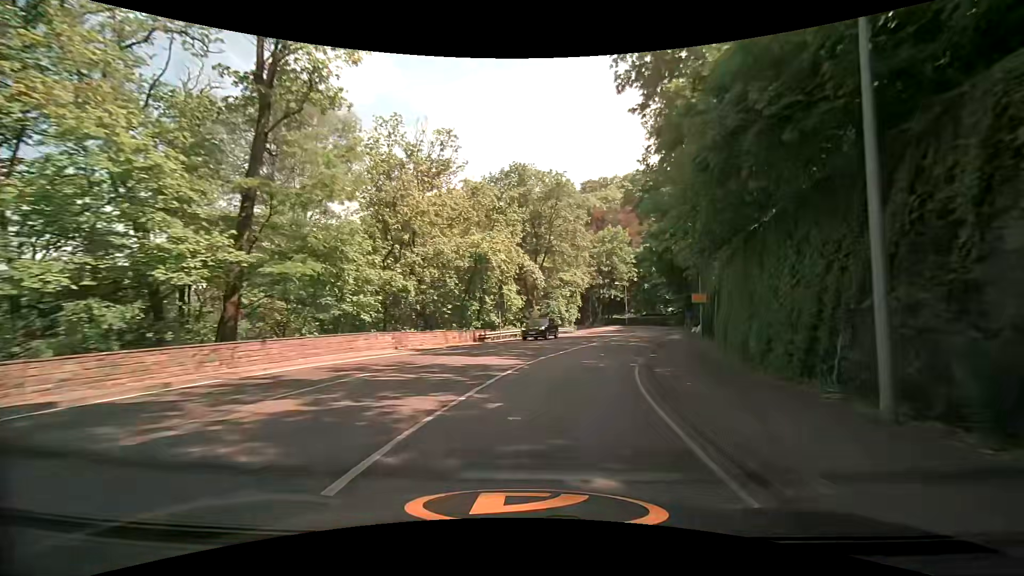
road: secondary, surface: asphalt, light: Day
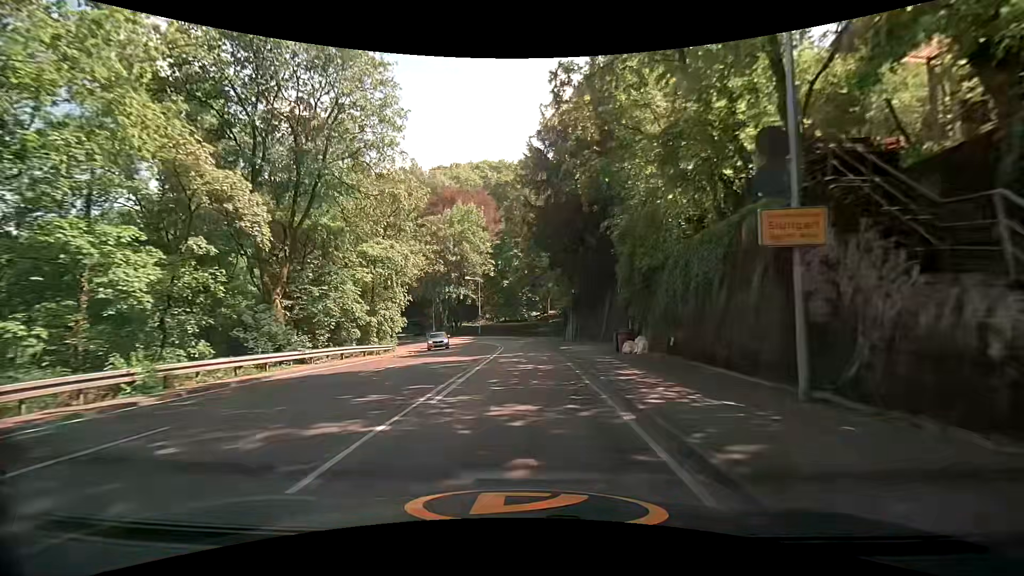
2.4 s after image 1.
(+4.9, +27.4) m; +17°
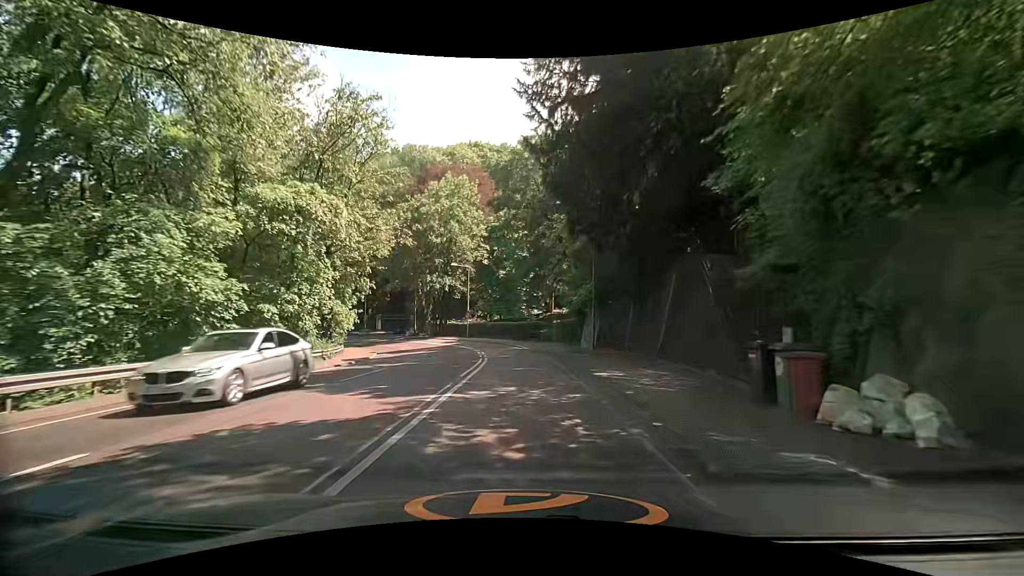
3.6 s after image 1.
(+0.1, +13.7) m; 0°
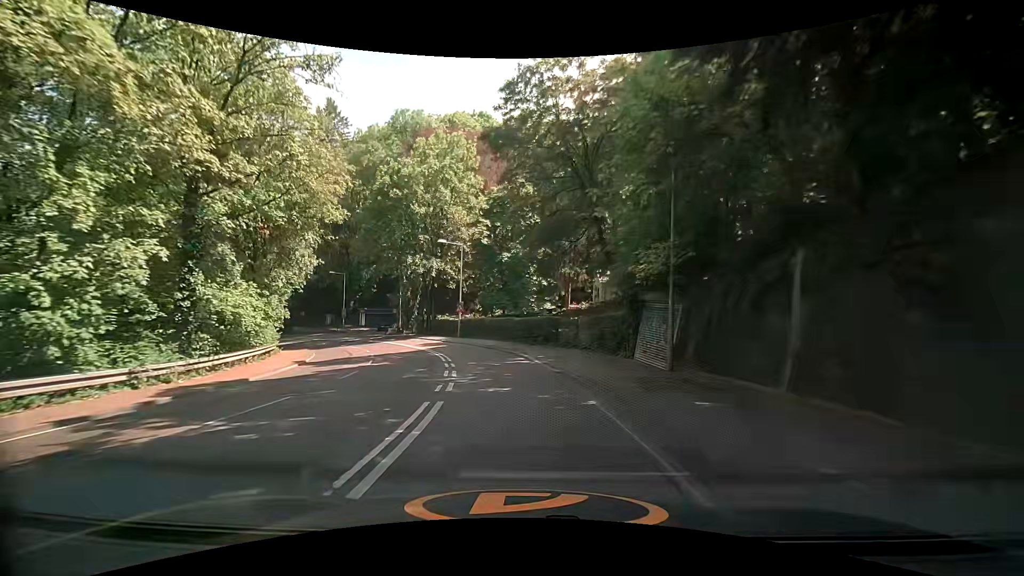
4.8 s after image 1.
(+0.1, +13.7) m; +1°
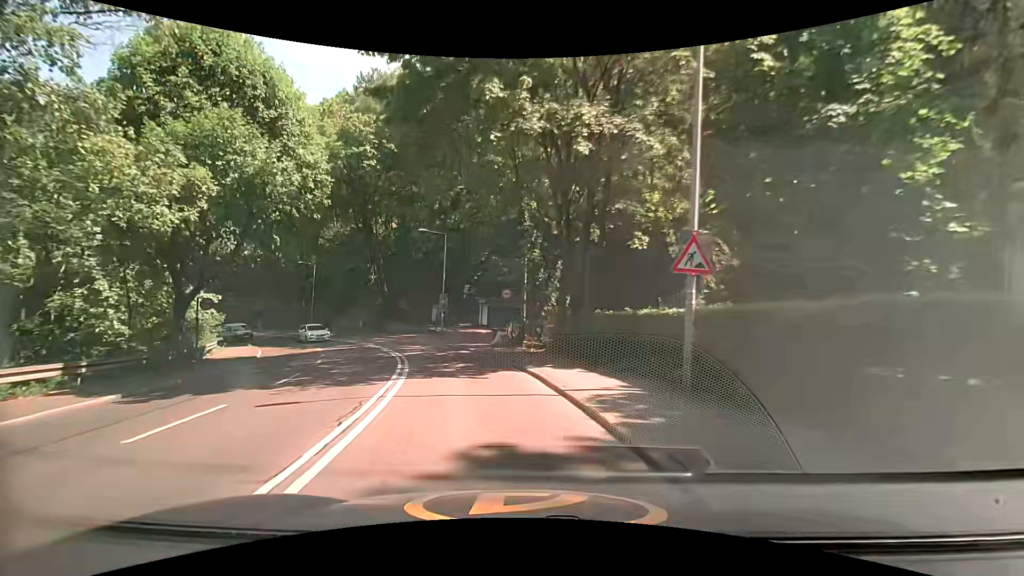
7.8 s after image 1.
(-5.2, +33.0) m; -21°
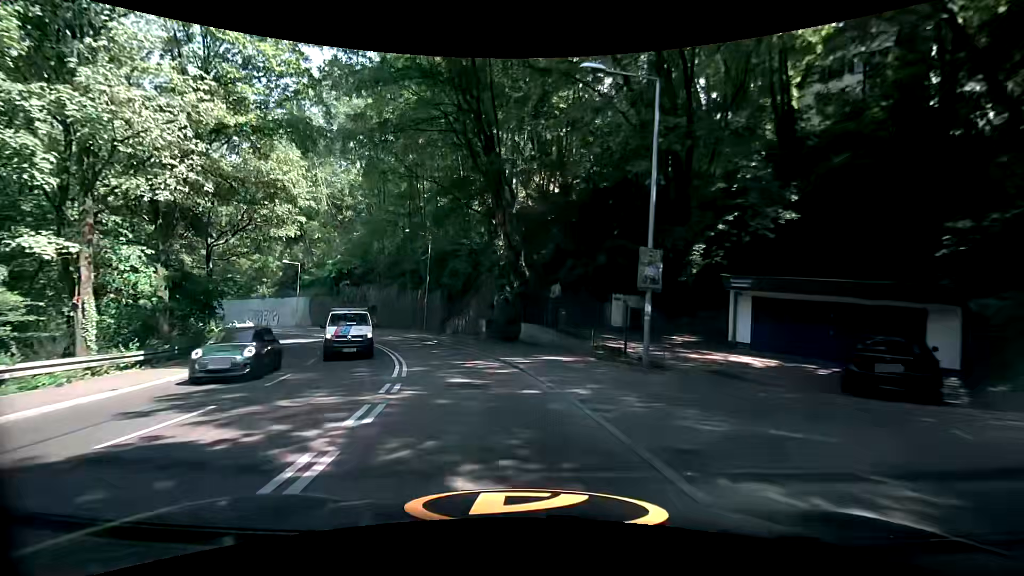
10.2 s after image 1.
(-4.5, +25.5) m; -21°
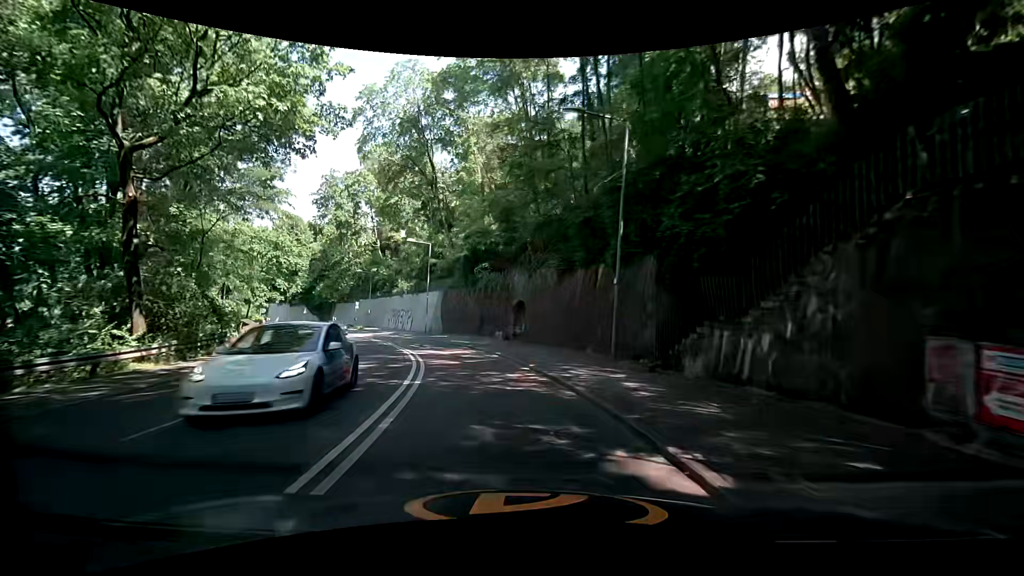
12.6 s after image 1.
(-4.2, +25.0) m; -21°
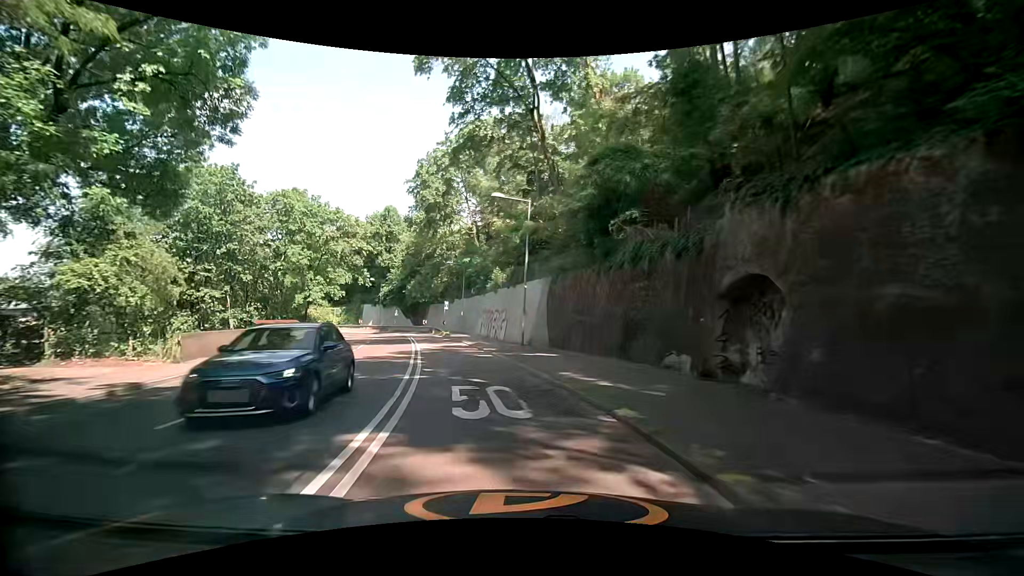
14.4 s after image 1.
(-1.5, +18.4) m; -12°
(-1, +10) (-2, +20) (-5, +30) (-7, +39) (-9, +49) (-12, +59) (-16, +68) (-21, +76) (-28, +83) (-36, +89) m
